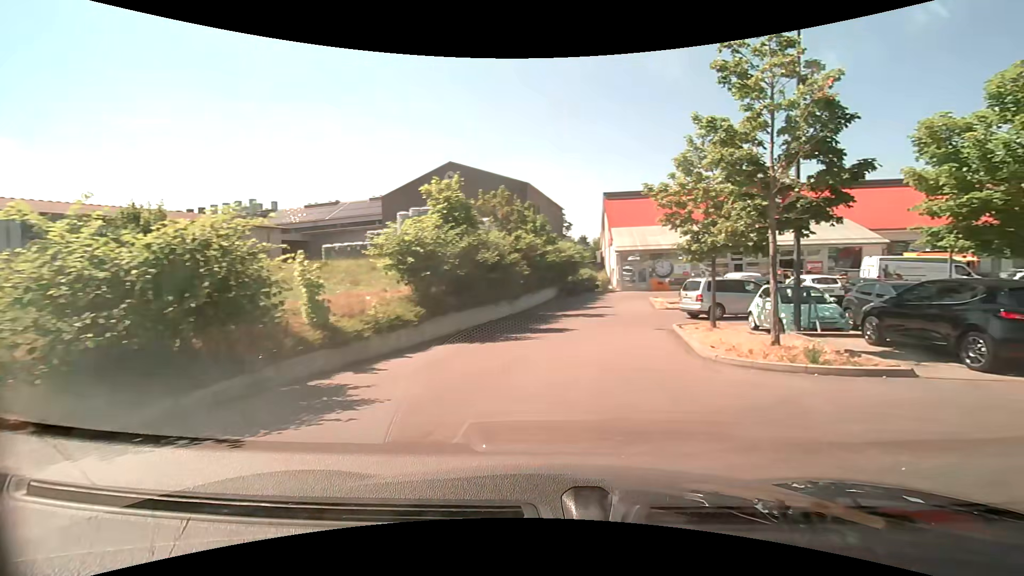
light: Day
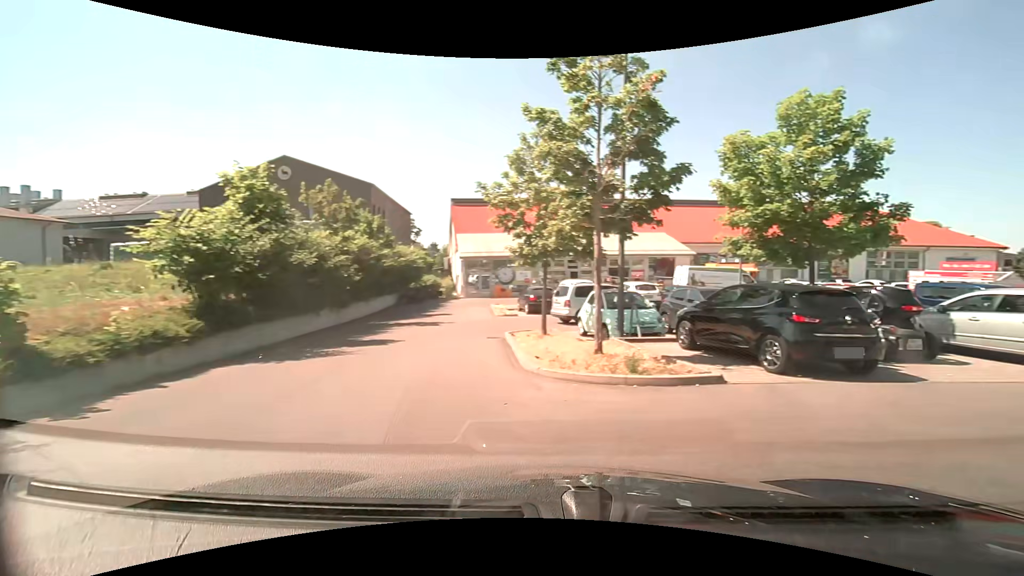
(+0.3, +1.6) m; +18°
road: service
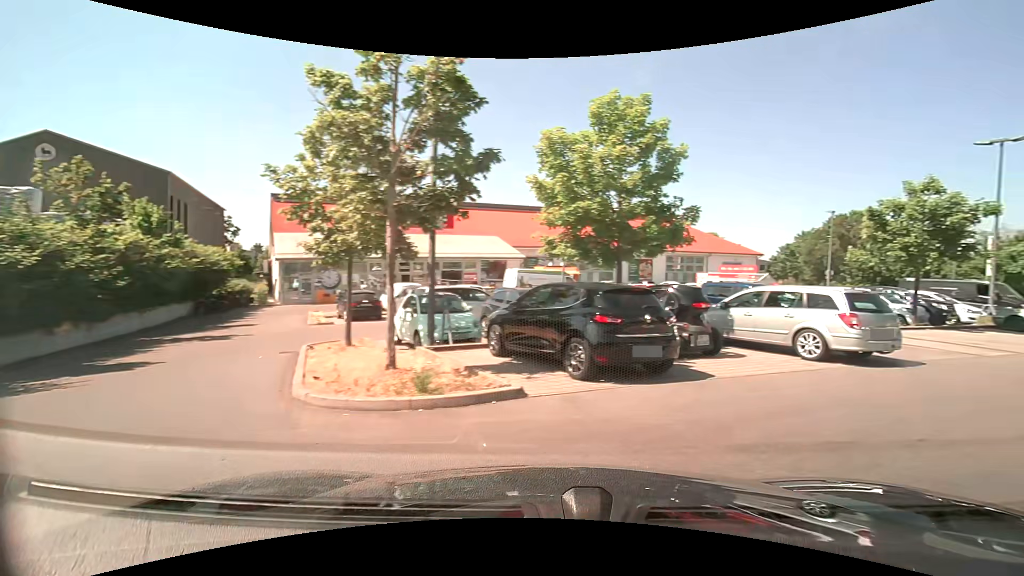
(+0.3, +1.5) m; +19°
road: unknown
